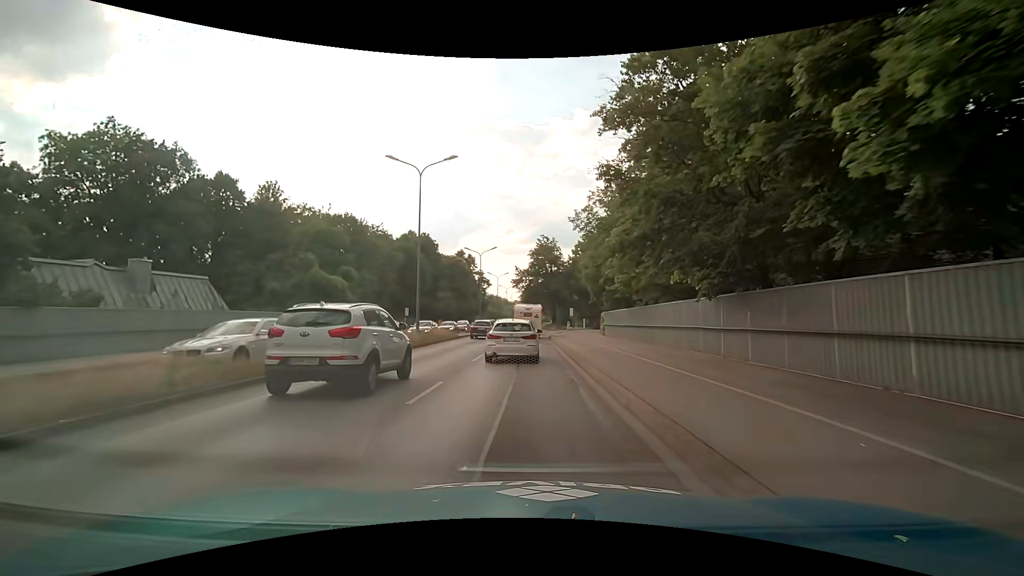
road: trunk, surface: asphalt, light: Day
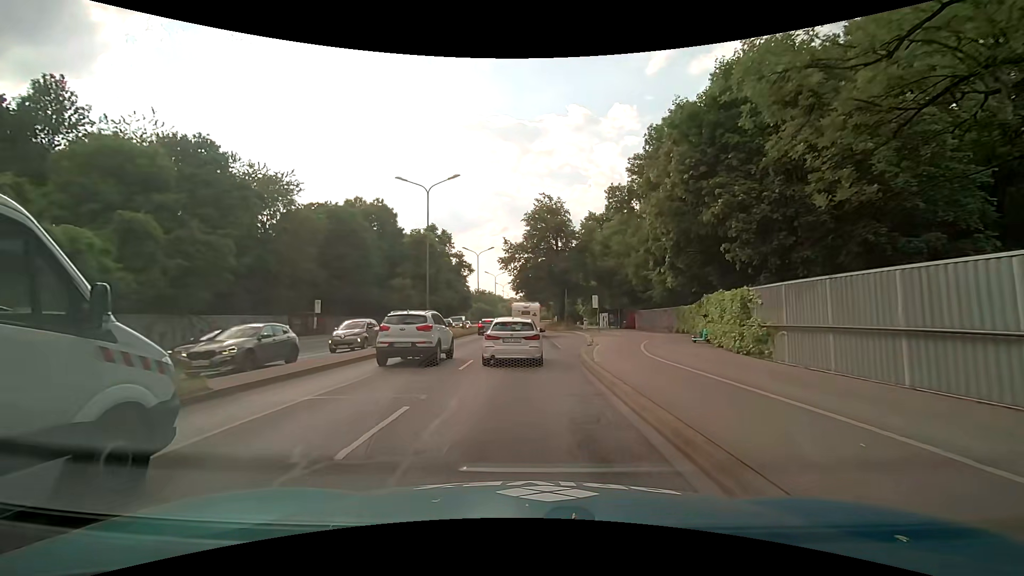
(+0.2, +30.2) m; +1°
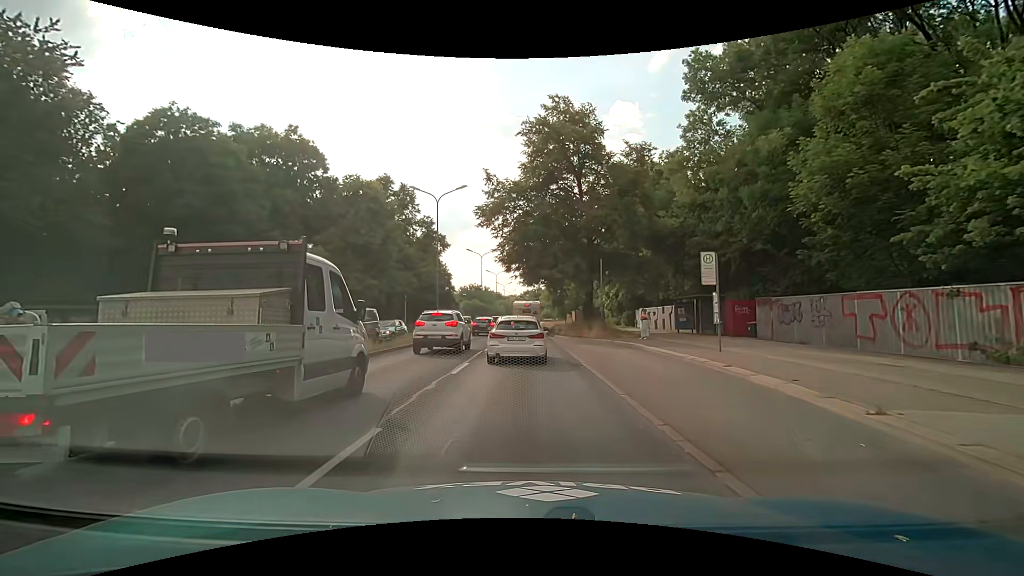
(-0.1, +28.4) m; -1°
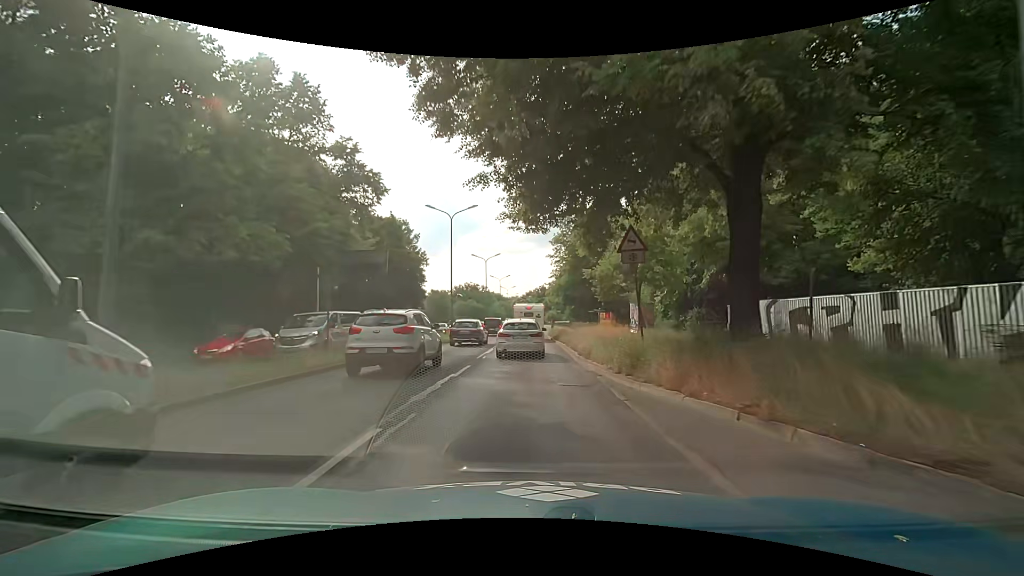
(+0.4, +26.9) m; 0°
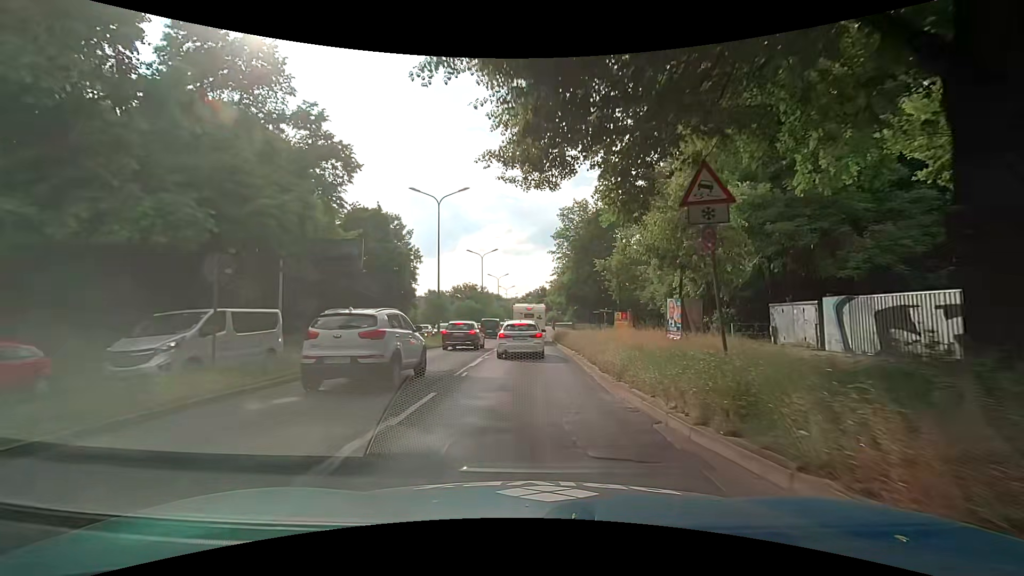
(0.0, +5.6) m; 0°
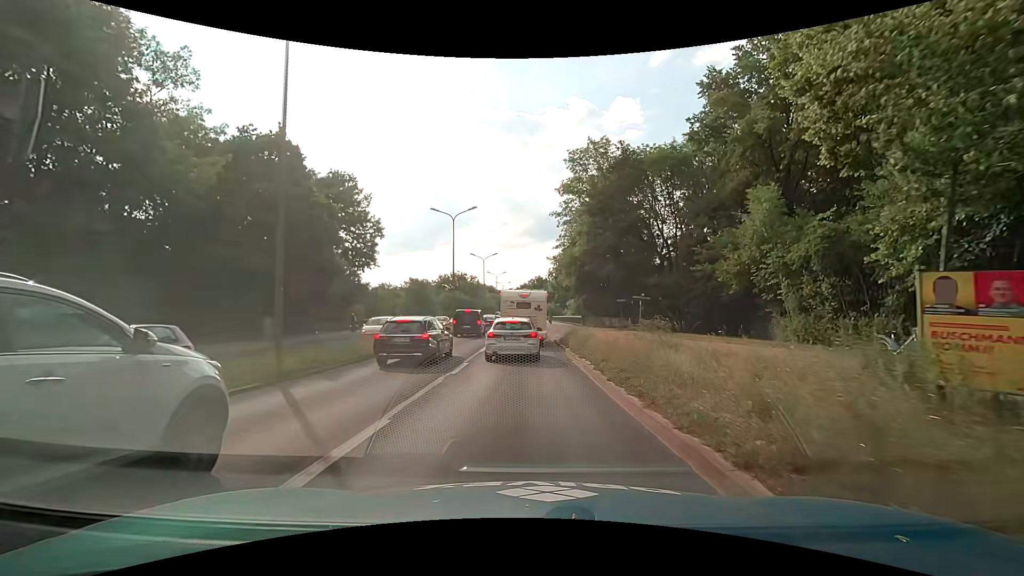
(+0.1, +20.6) m; +1°
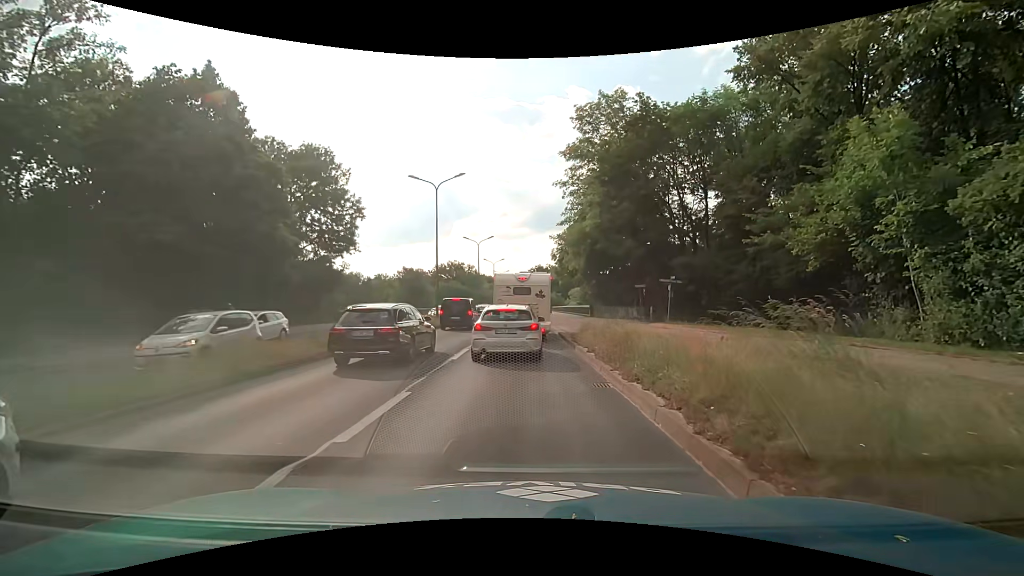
(-0.1, +7.4) m; -1°
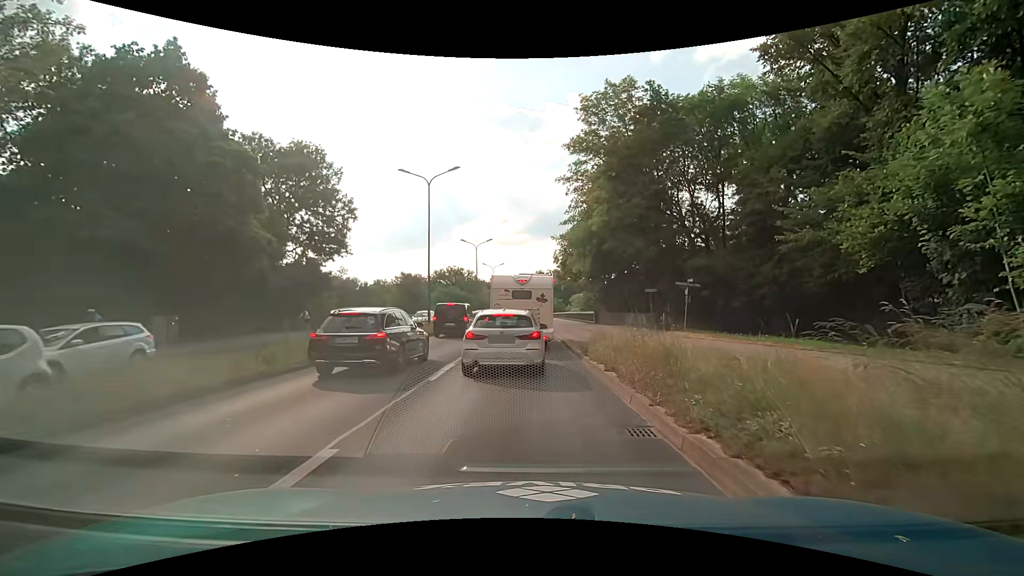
(0.0, +3.0) m; 0°
